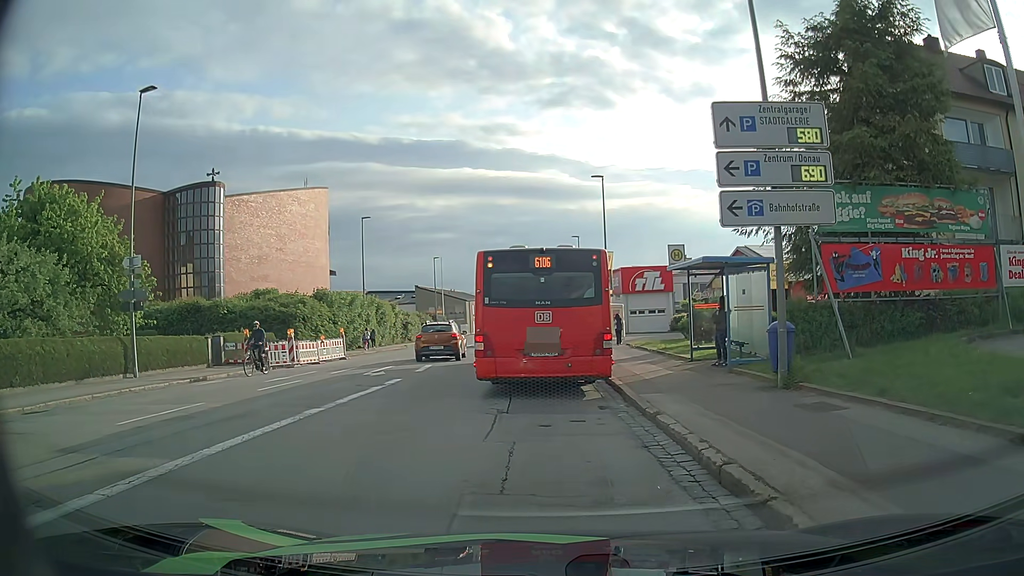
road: tertiary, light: Day
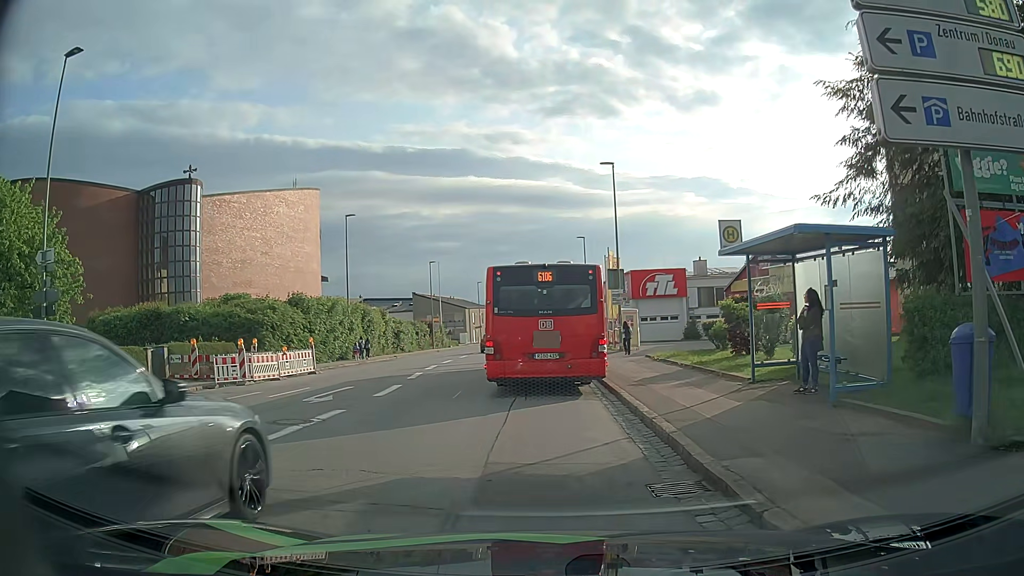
(-0.1, +5.4) m; -1°
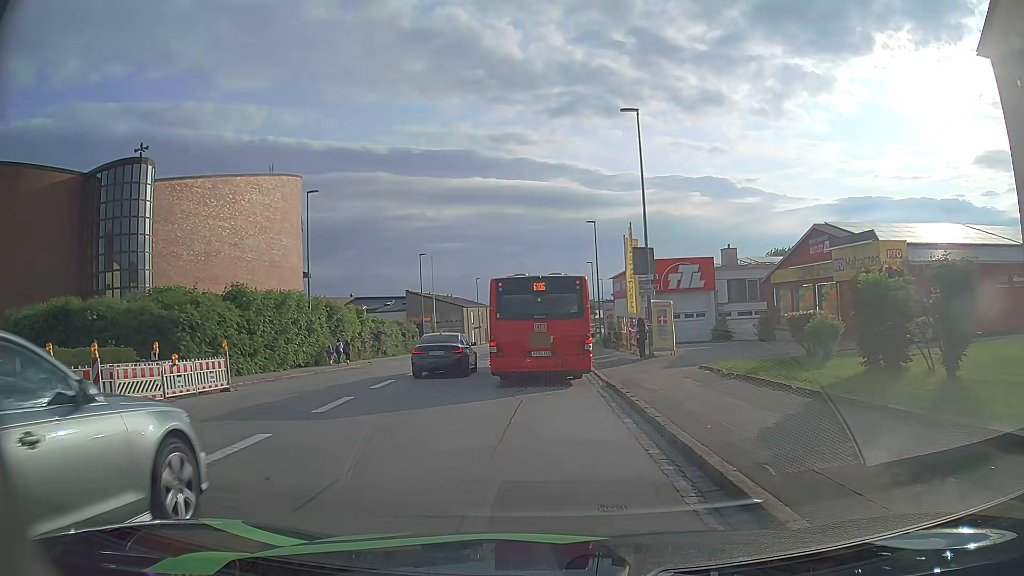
(-0.1, +9.3) m; -1°
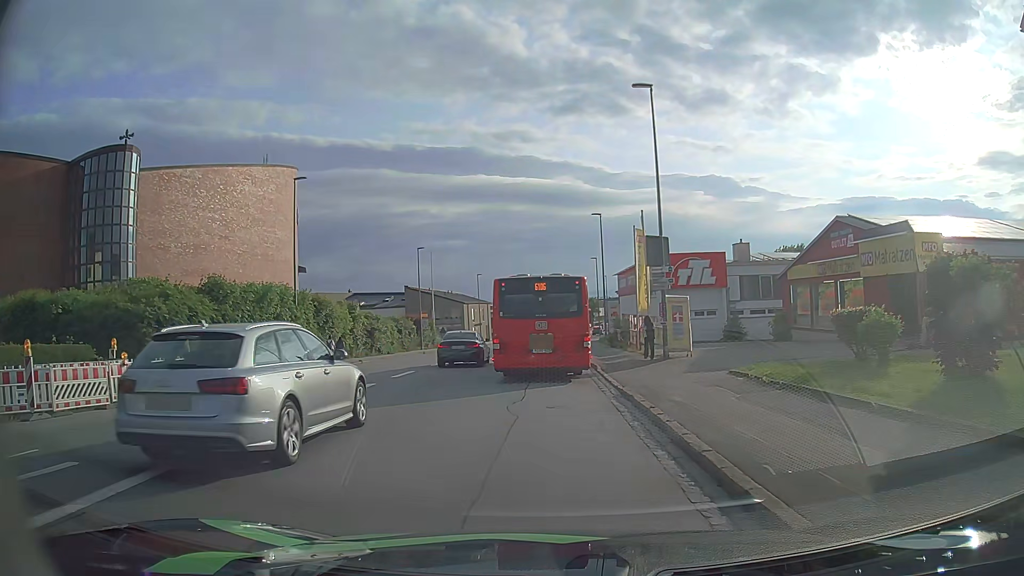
(0.0, +2.8) m; 0°
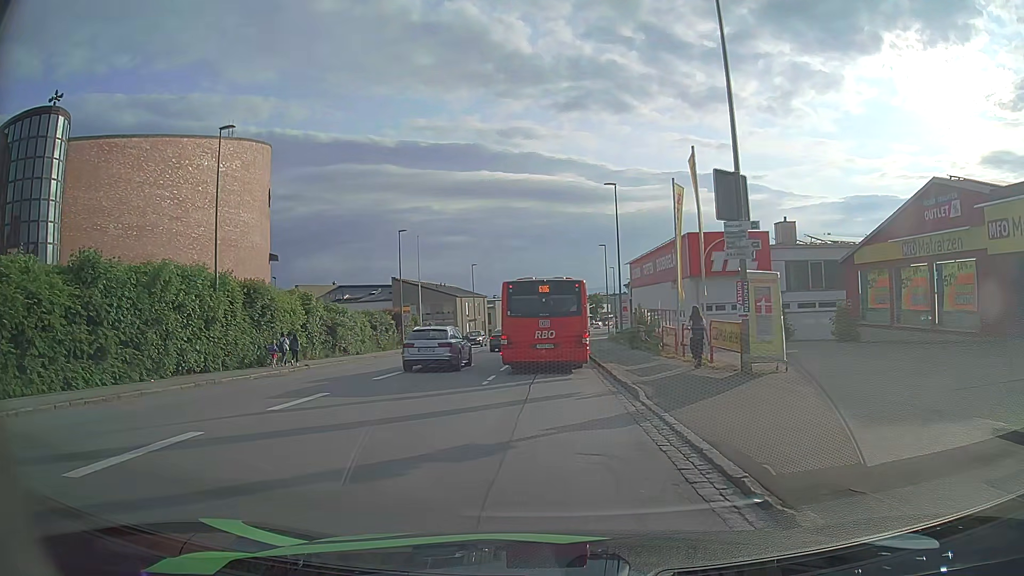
(-0.1, +10.0) m; -1°
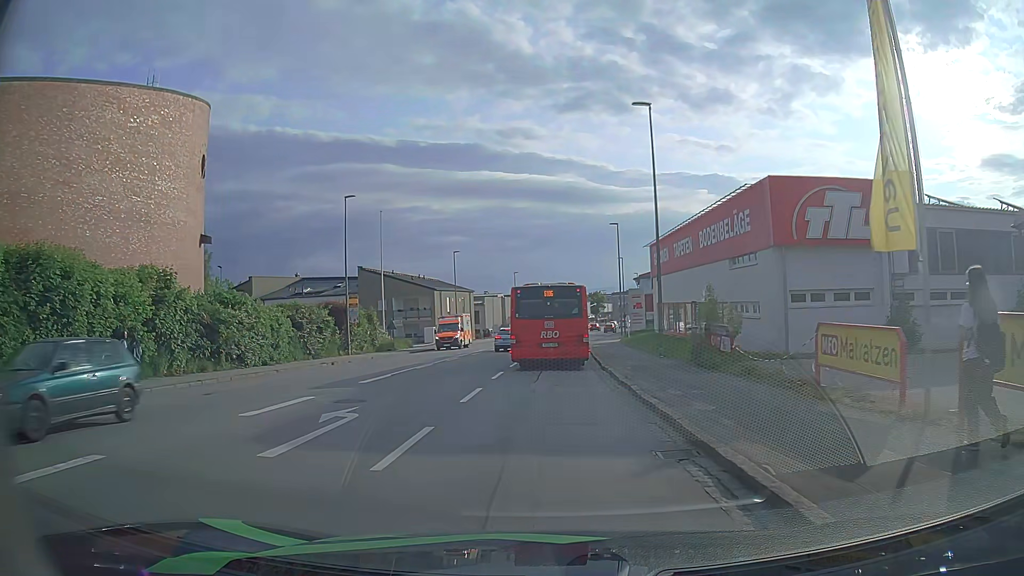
(+0.1, +15.9) m; 0°
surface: asphalt
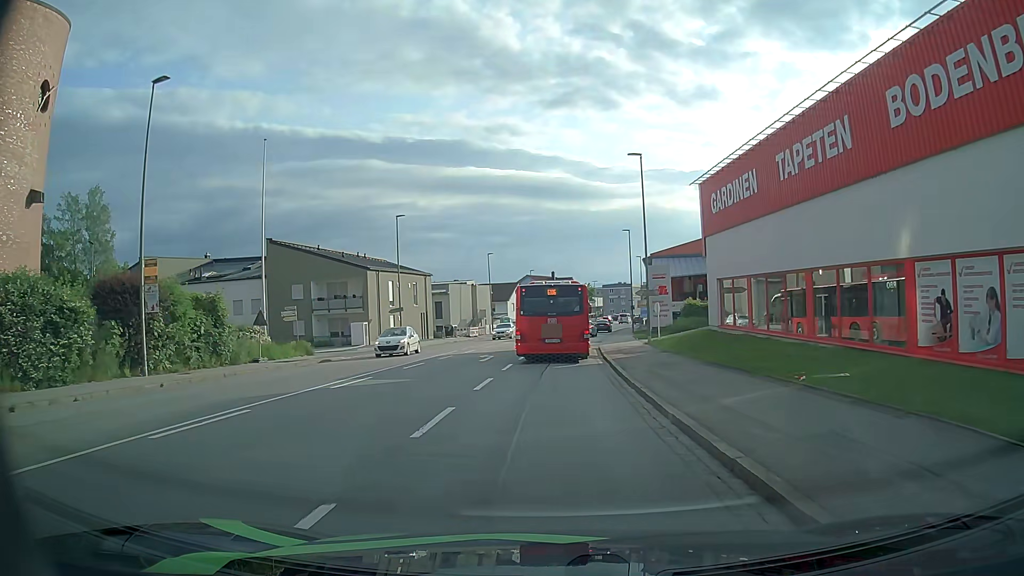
(+0.3, +22.9) m; +2°
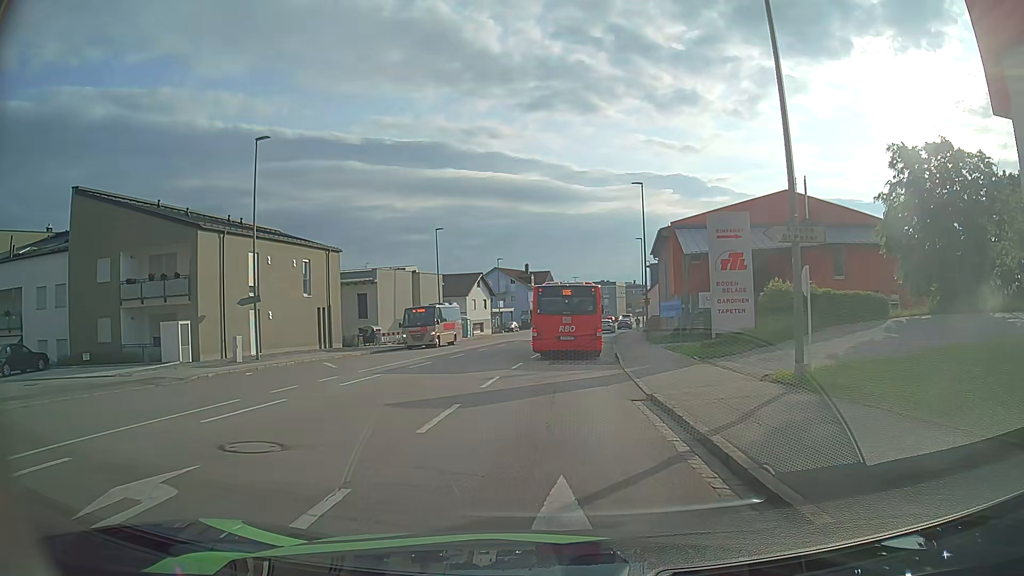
(+0.2, +24.1) m; +1°
